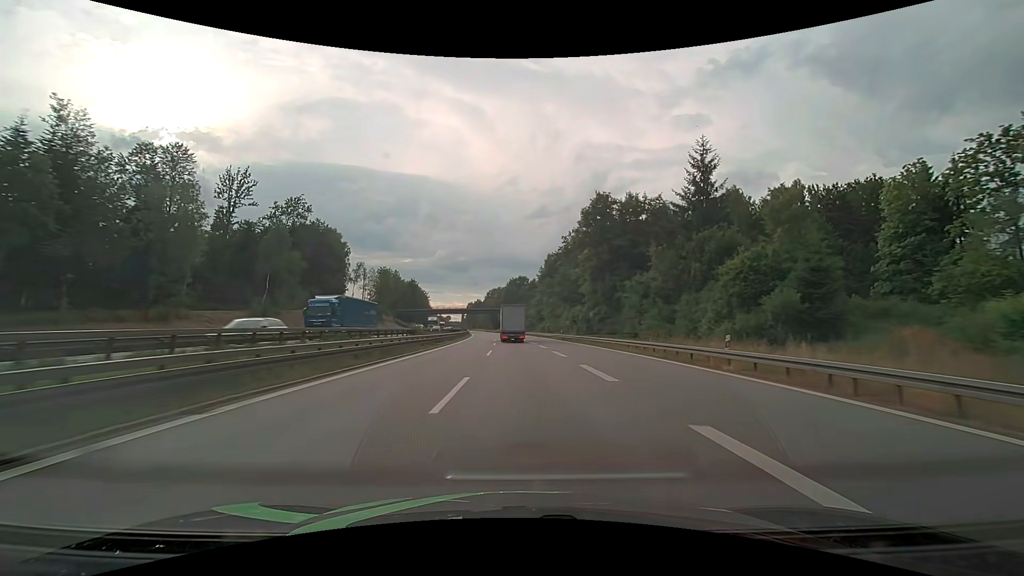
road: motorway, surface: asphalt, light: Day
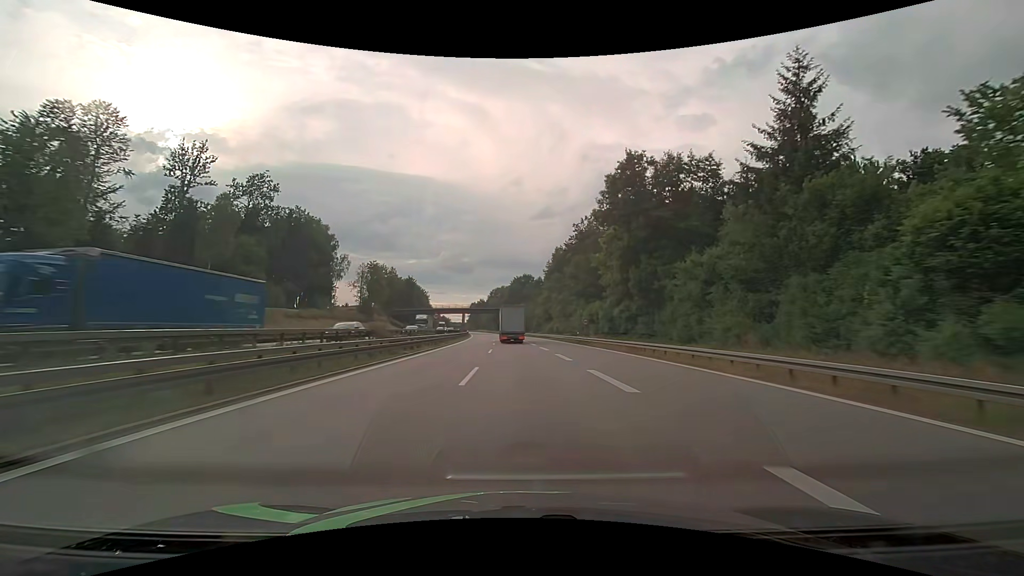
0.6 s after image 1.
(-0.1, +14.1) m; 0°
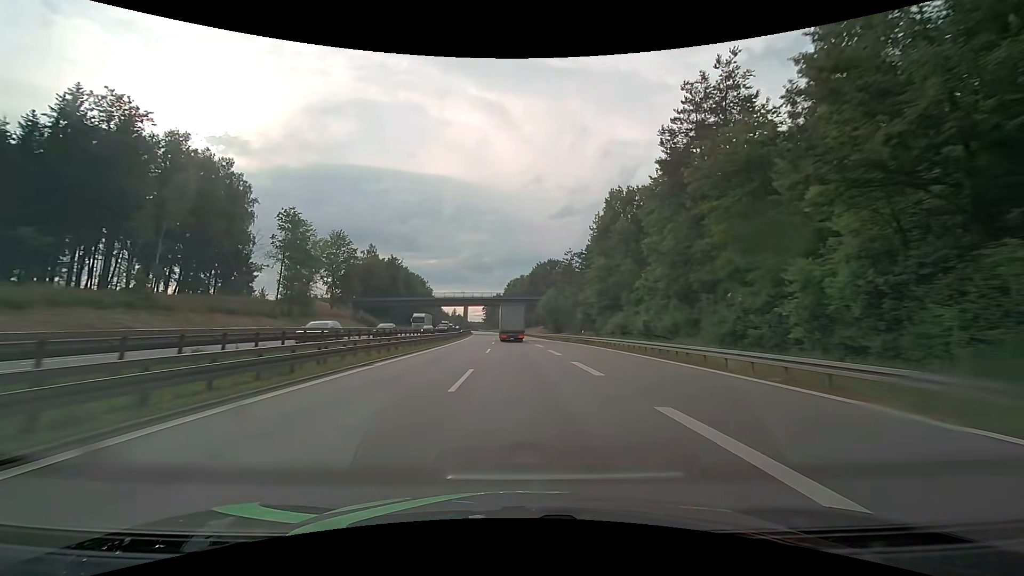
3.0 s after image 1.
(-1.3, +56.3) m; -2°
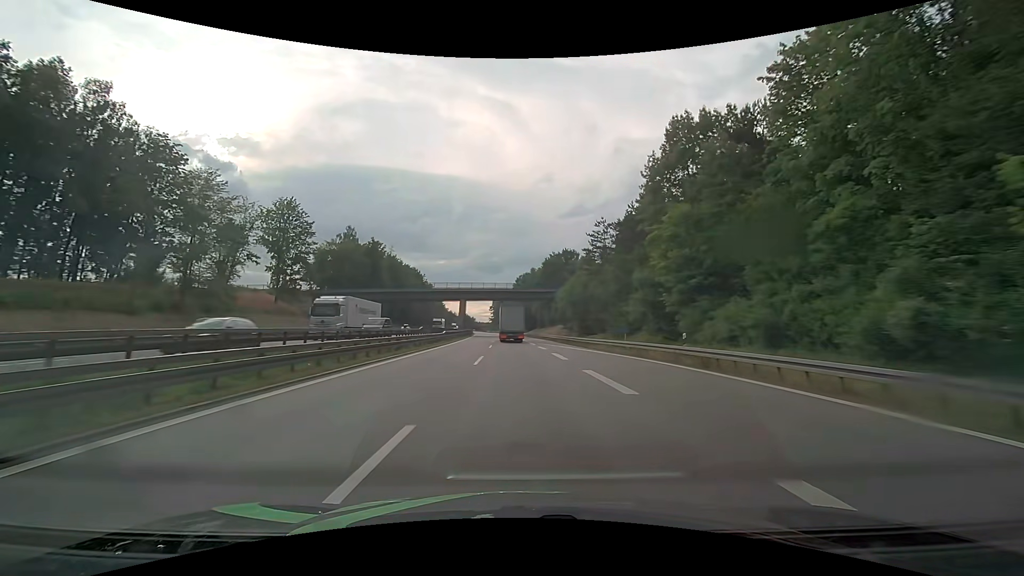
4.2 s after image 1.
(-0.3, +28.1) m; -1°
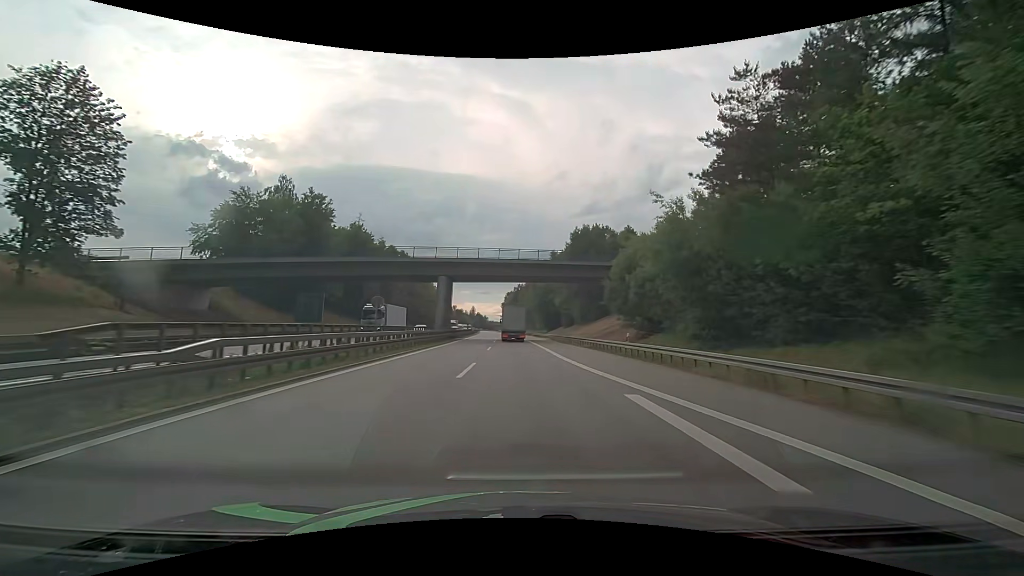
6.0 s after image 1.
(-0.6, +42.0) m; -2°
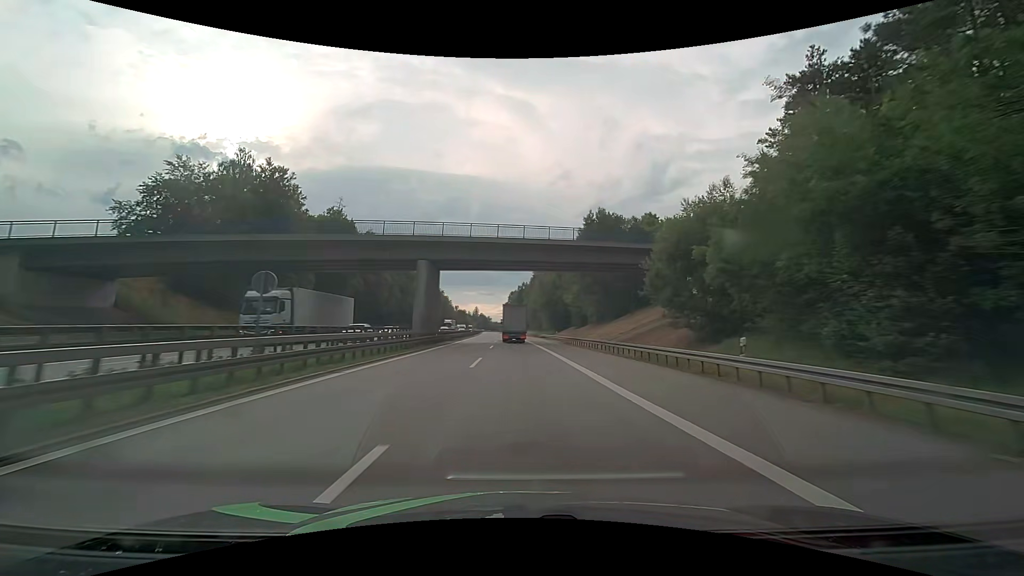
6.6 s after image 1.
(-0.1, +14.0) m; -1°
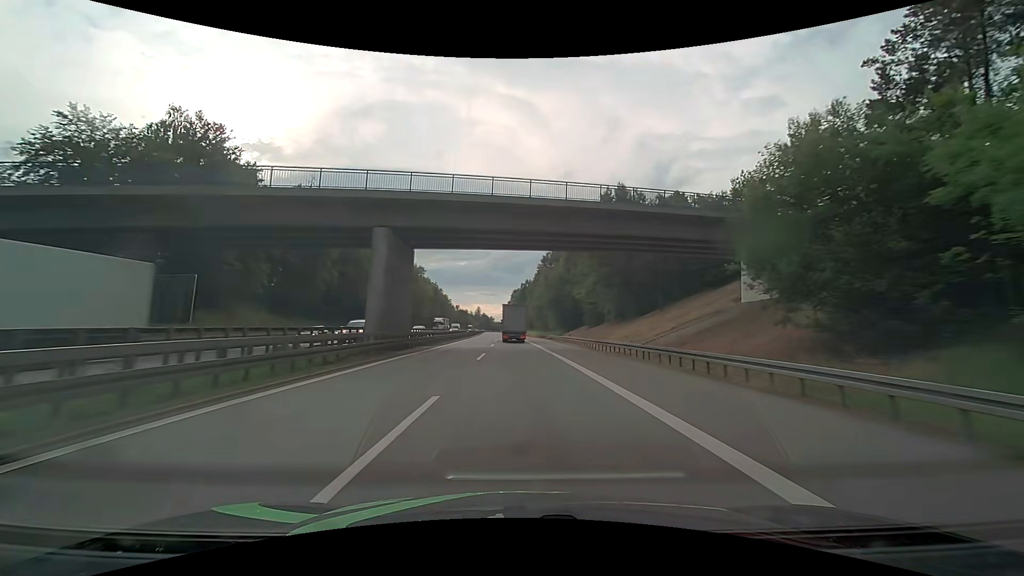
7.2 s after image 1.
(0.0, +14.0) m; 0°
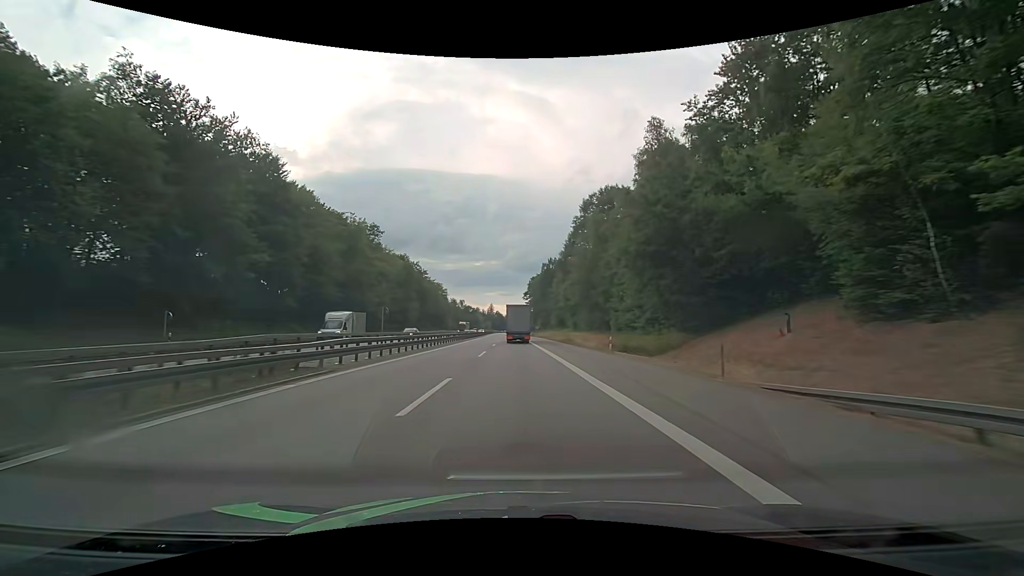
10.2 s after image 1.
(-1.2, +69.8) m; -2°
(0, +10) (0, +20) (0, +30) (0, +40) (0, +50) (-1, +60) (-1, +70) (-1, +80) (-1, +90) (-2, +100) m
